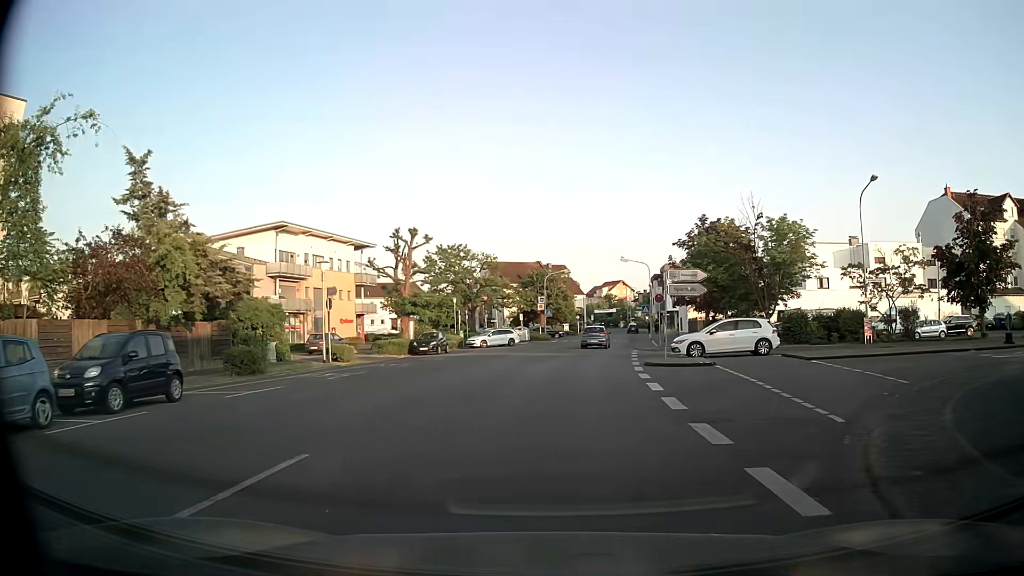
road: tertiary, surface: asphalt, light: Day
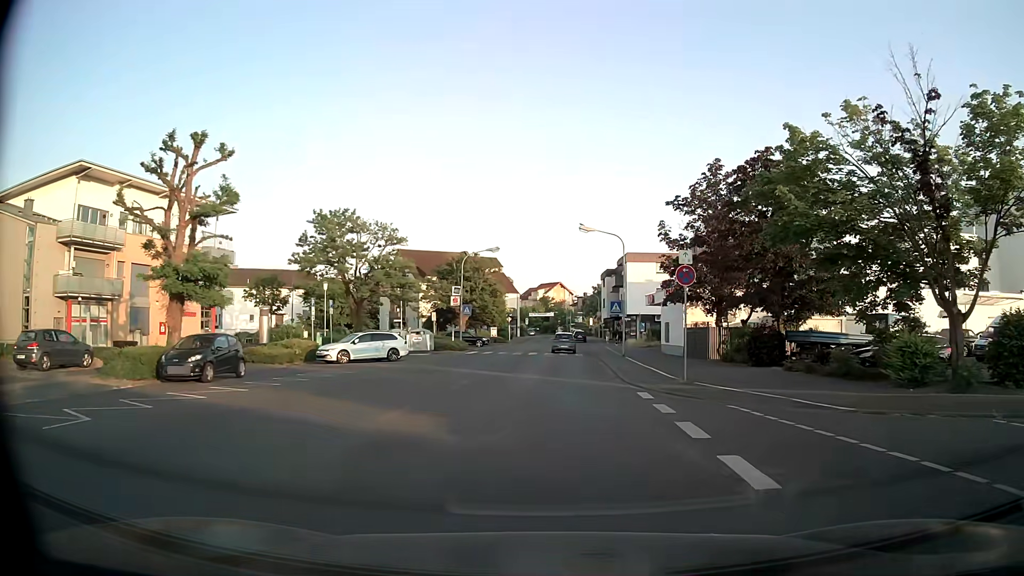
(+1.0, +23.5) m; +5°
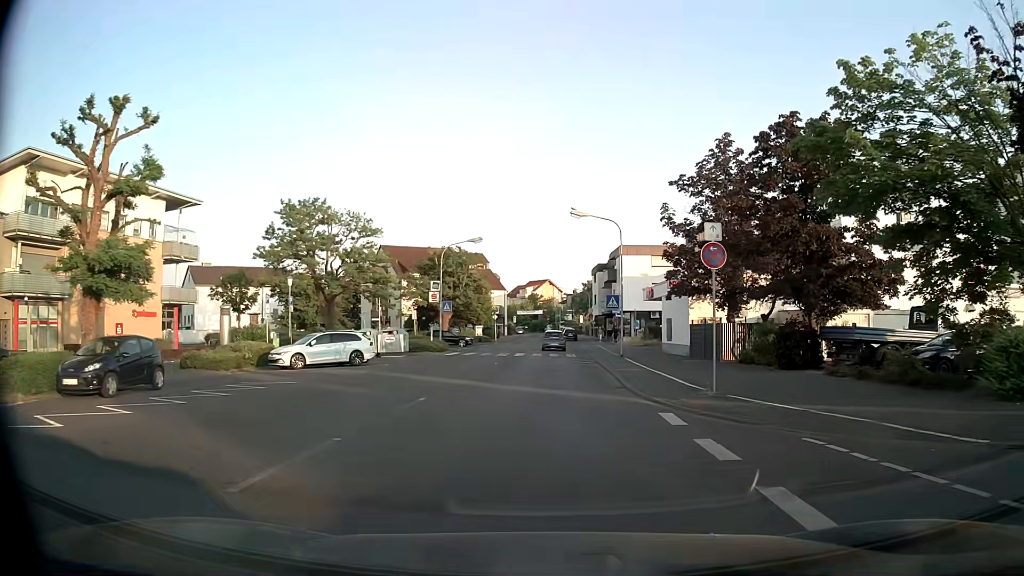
(0.0, +4.6) m; +1°
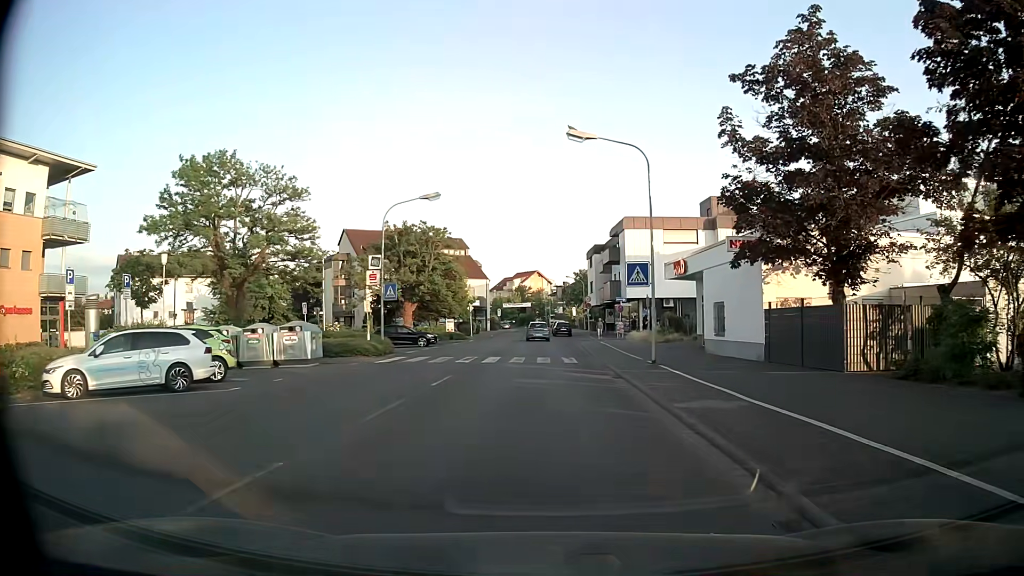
(0.0, +13.8) m; 0°
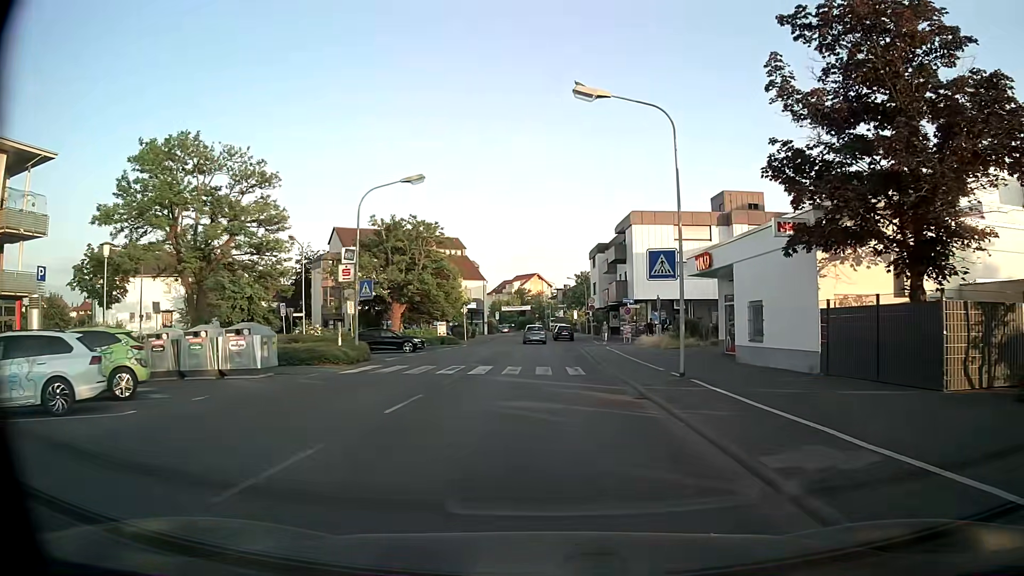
(0.0, +4.6) m; 0°
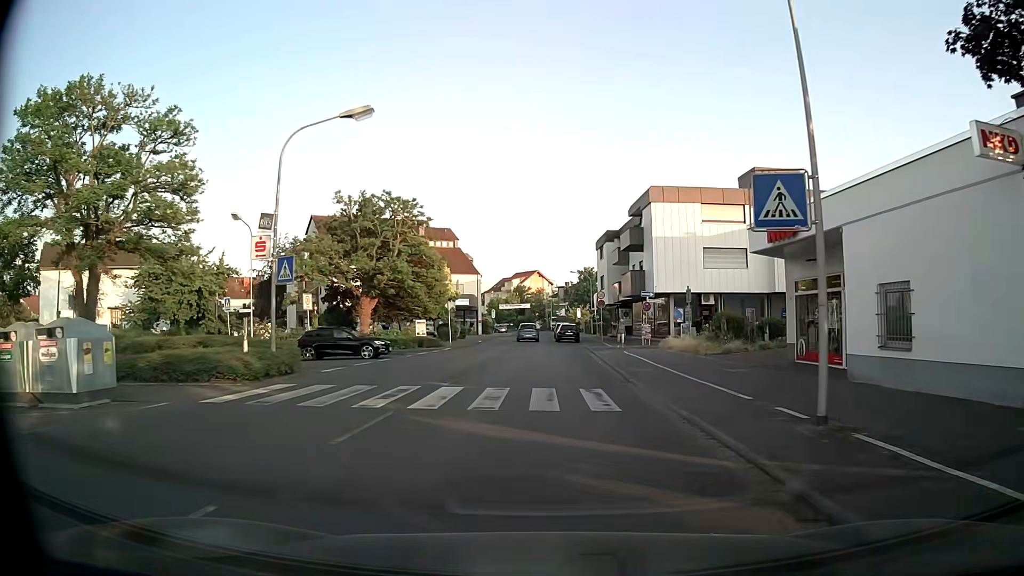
(0.0, +9.1) m; 0°
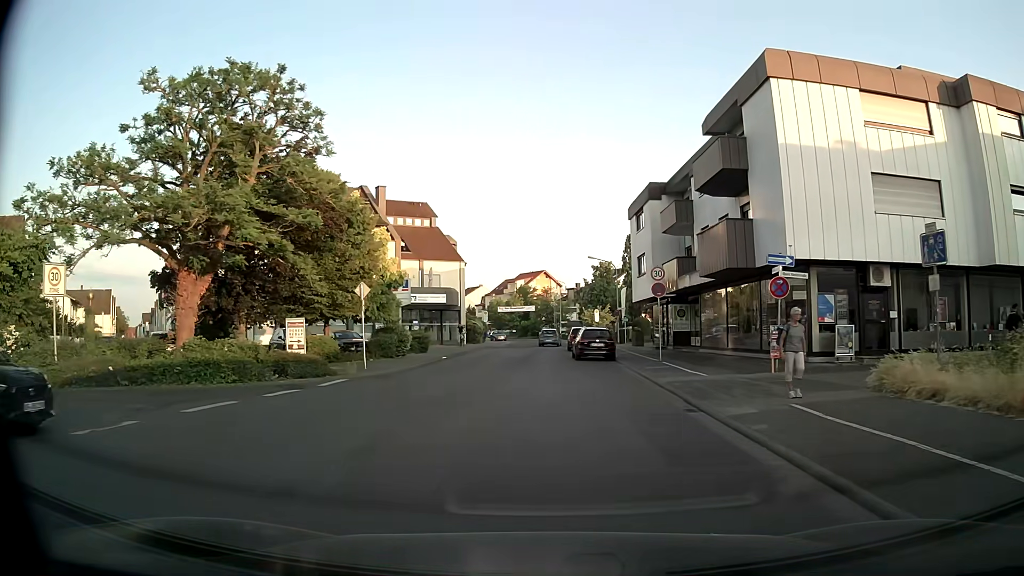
(-0.1, +22.9) m; -1°
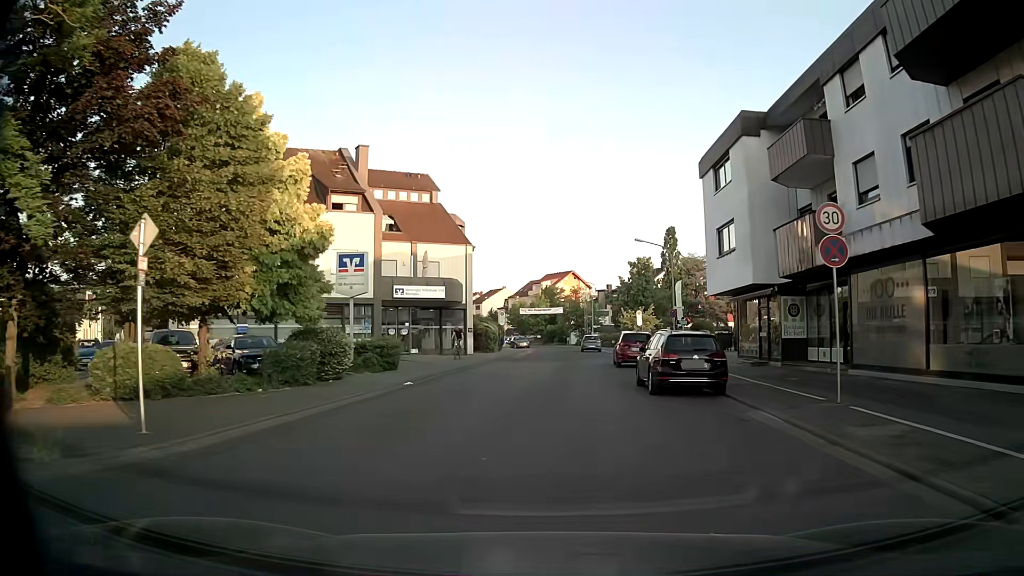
(-0.4, +14.5) m; -2°
(0, +10) (0, +20) (+1, +30) (+1, +40) (+3, +50) (+3, +60) (+4, +70) (+3, +80) (+2, +90) (0, +100) m
